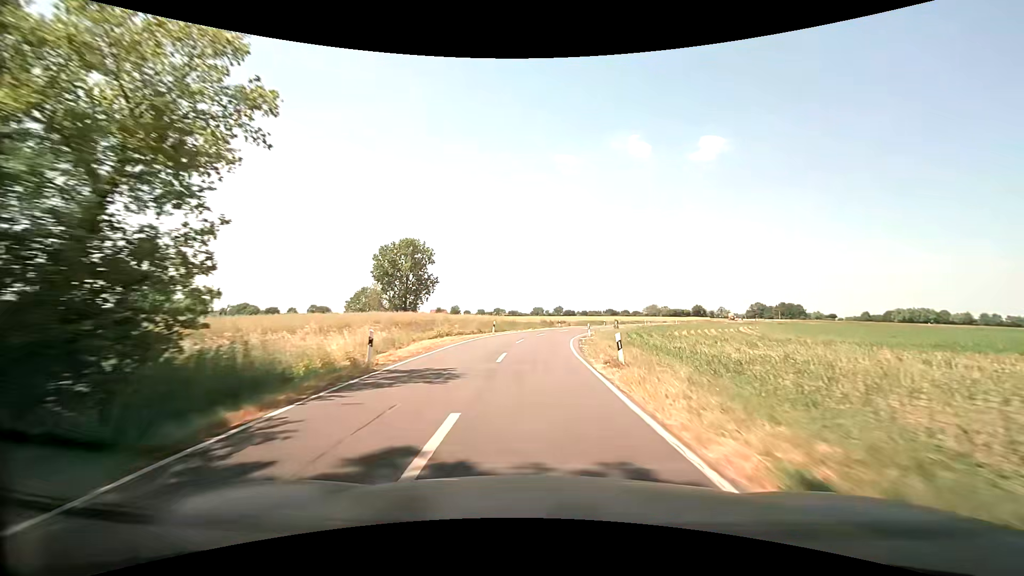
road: secondary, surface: asphalt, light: Day
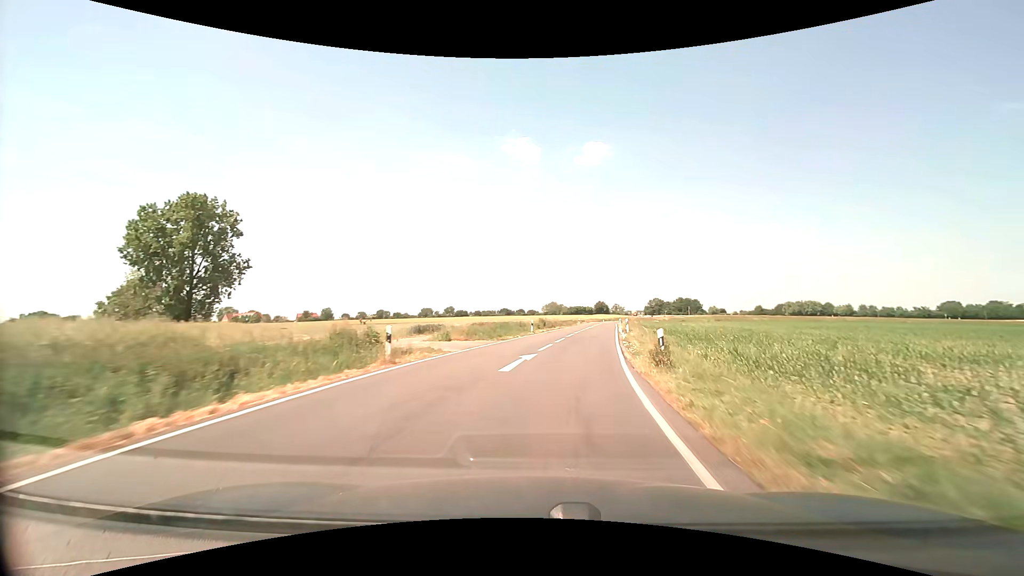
(+4.1, +51.1) m; +12°
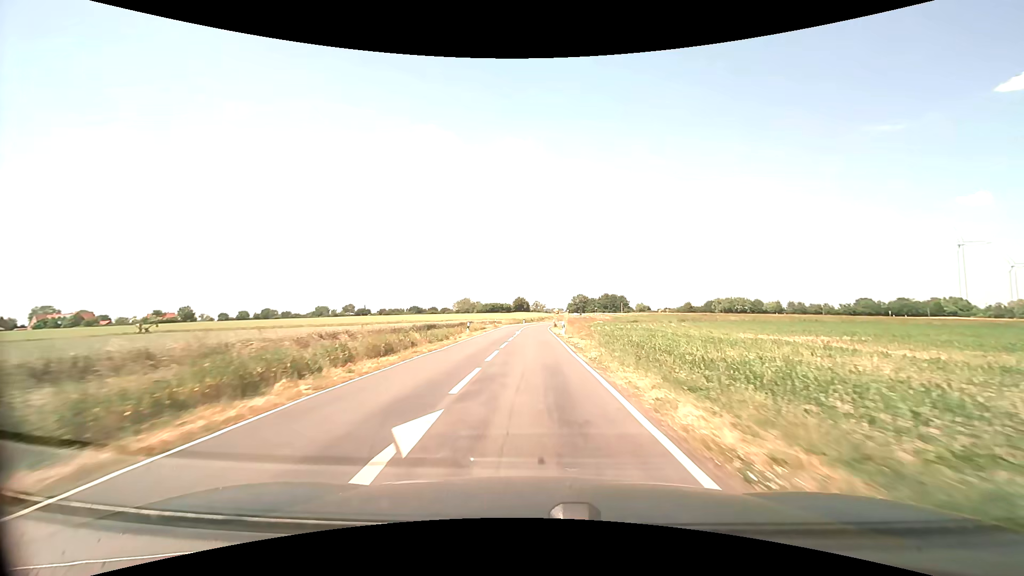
(+6.8, +50.6) m; +10°
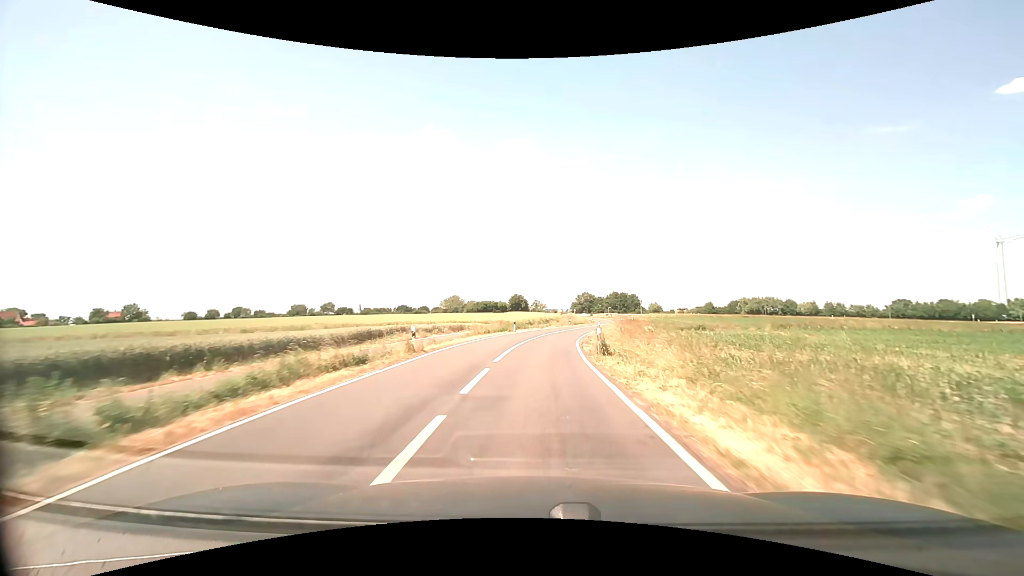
(-0.2, +42.0) m; 0°
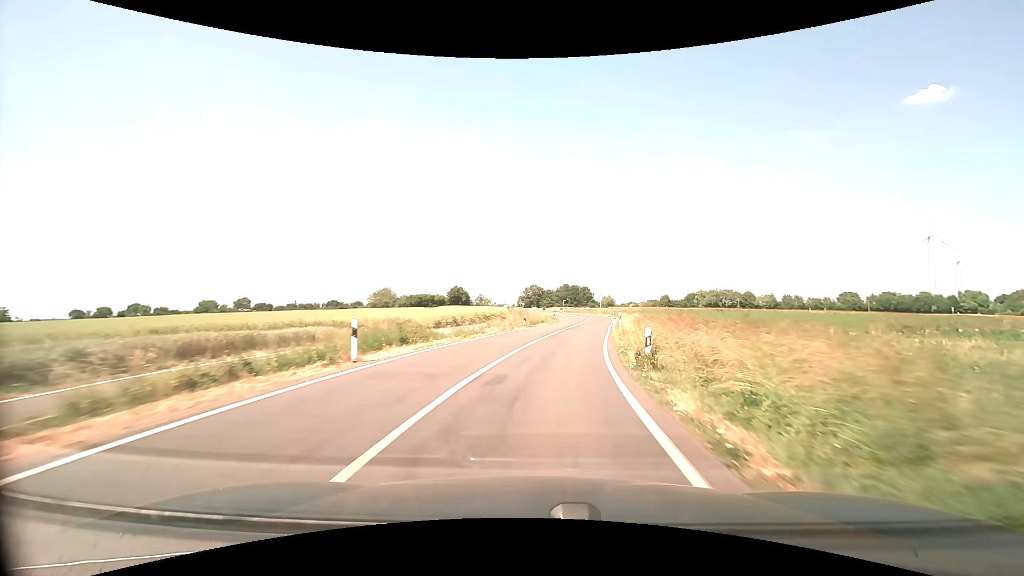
(+1.3, +31.4) m; +6°
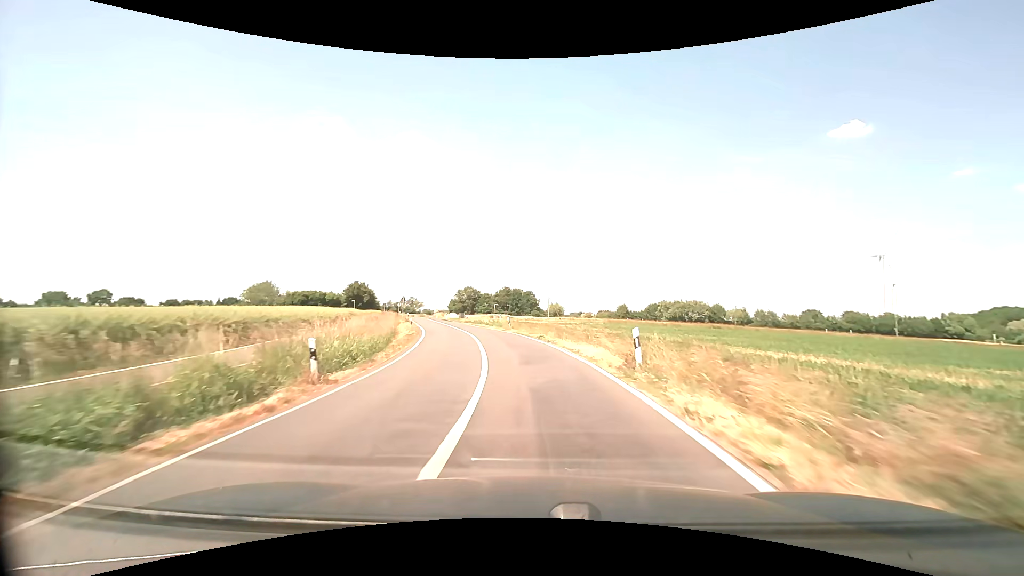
(+6.0, +50.9) m; +6°
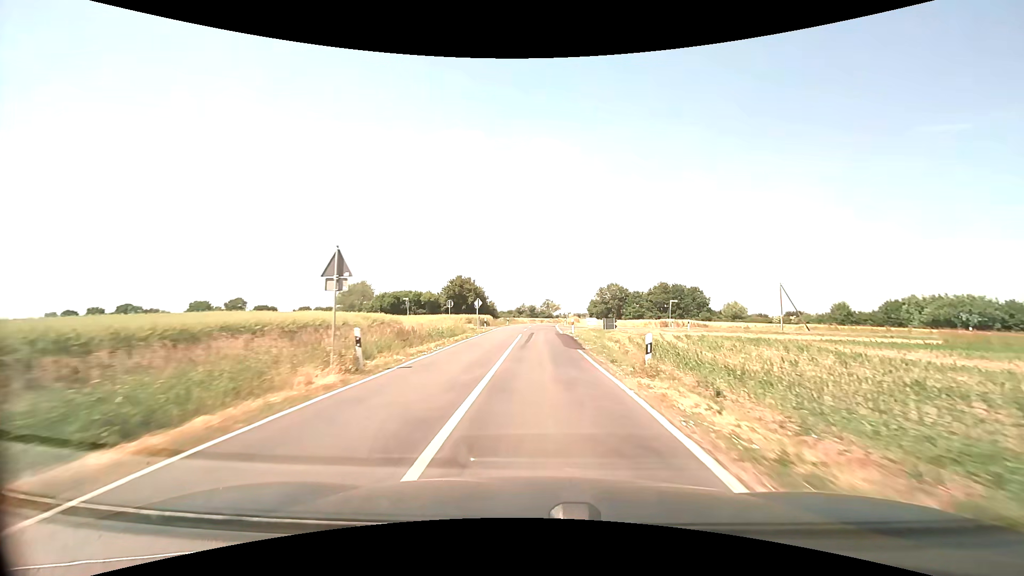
(-6.7, +48.2) m; -16°
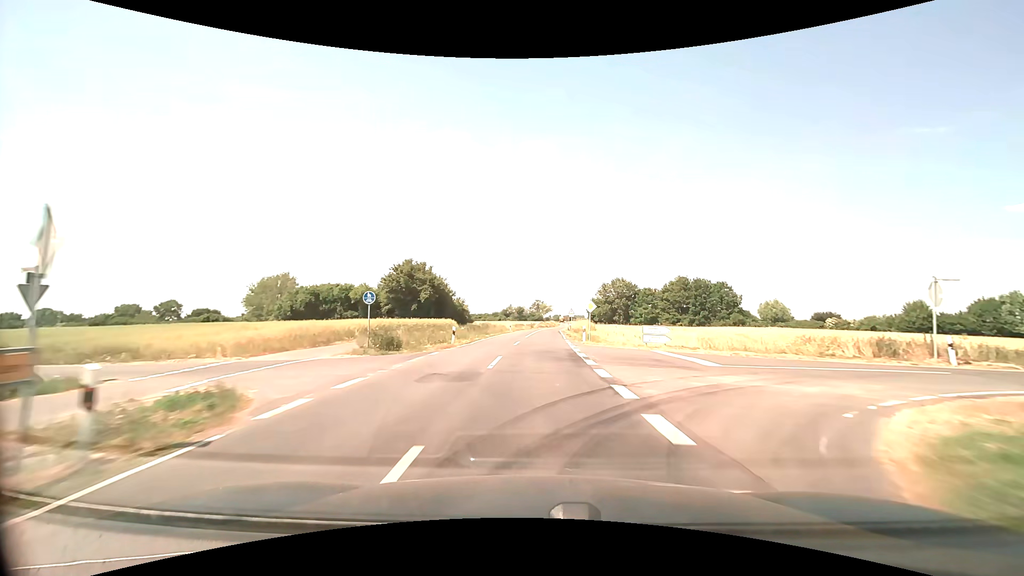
(+0.2, +38.8) m; +1°
(0, +10) (0, +20) (0, +30) (+1, +40) (+1, +50) (+2, +60) (+2, +70) (+3, +80) (+4, +90) (+5, +100) m
